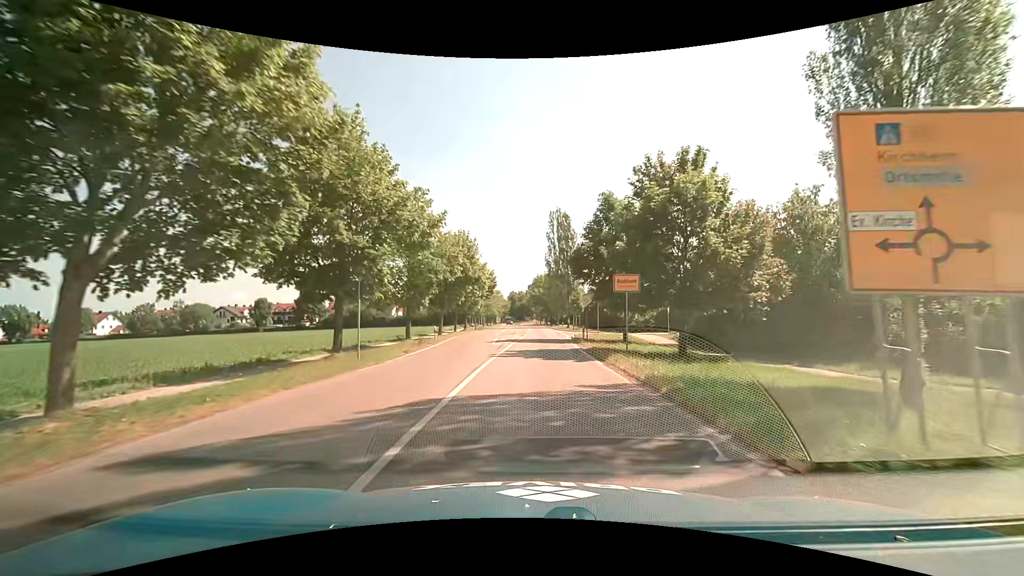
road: tertiary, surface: asphalt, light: Day
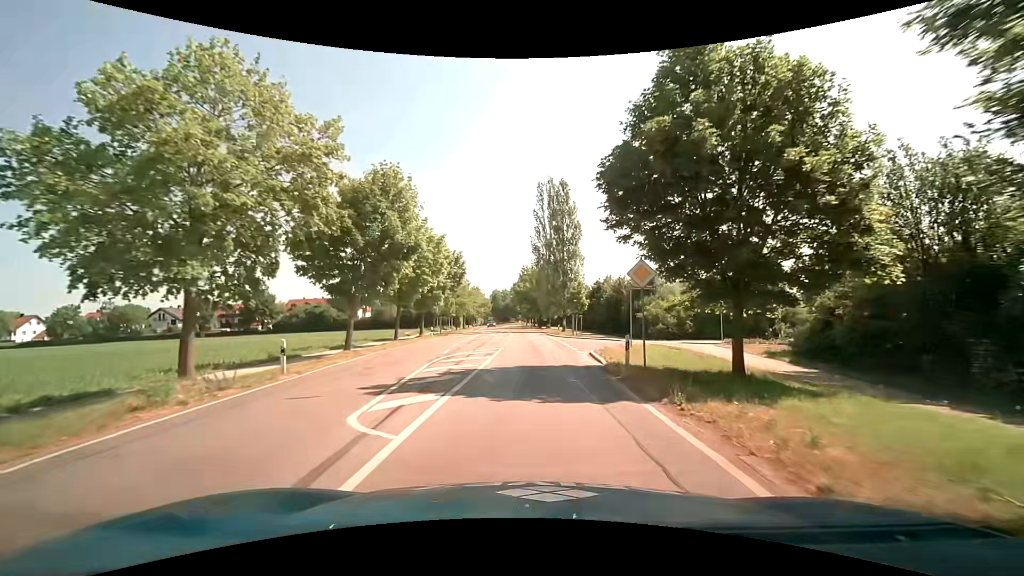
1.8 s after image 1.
(+0.3, +19.9) m; +2°
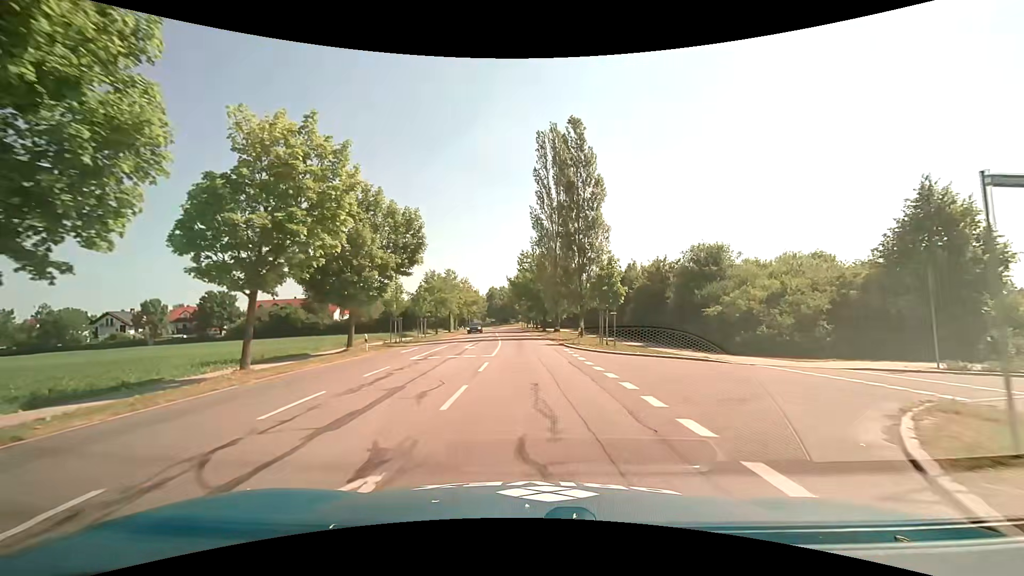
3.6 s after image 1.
(-0.2, +19.6) m; -1°
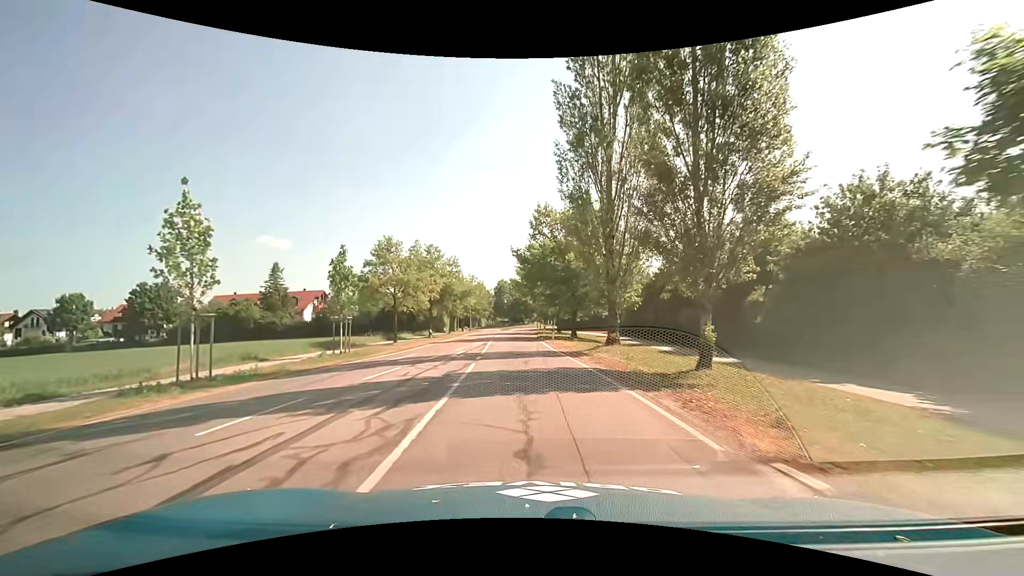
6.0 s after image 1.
(-0.3, +27.1) m; -2°
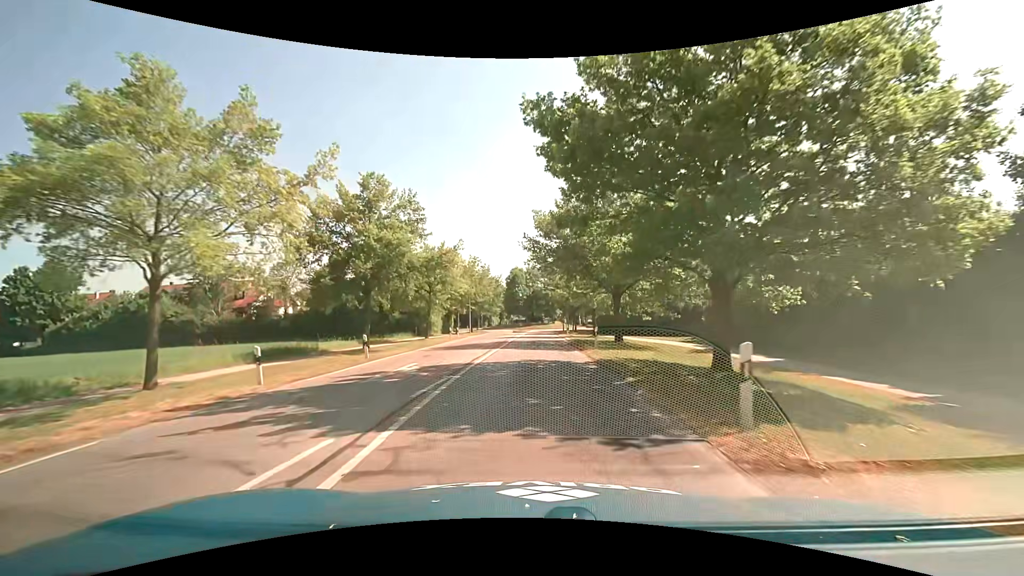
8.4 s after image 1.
(-0.8, +28.1) m; -2°
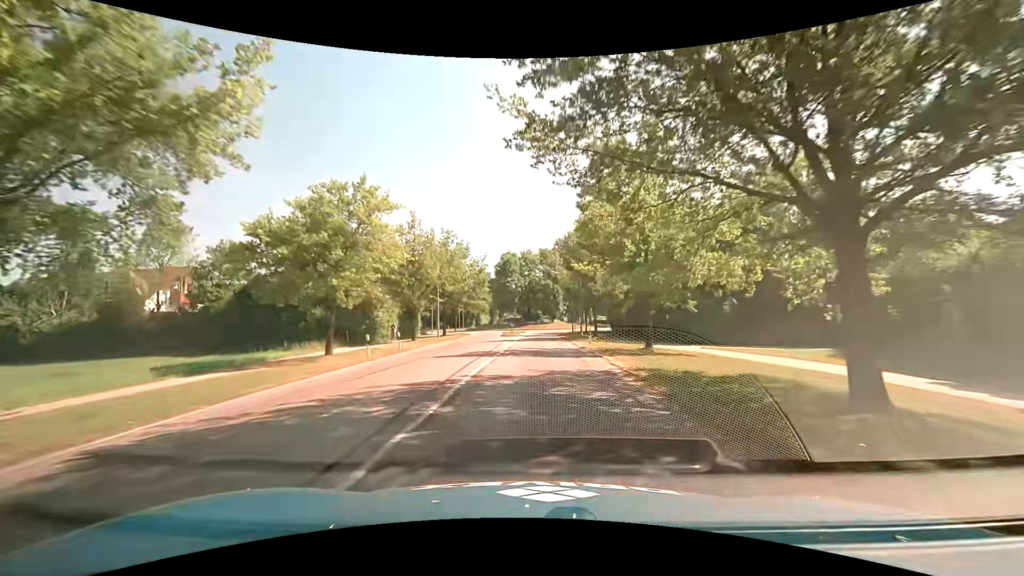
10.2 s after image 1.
(0.0, +21.5) m; 0°
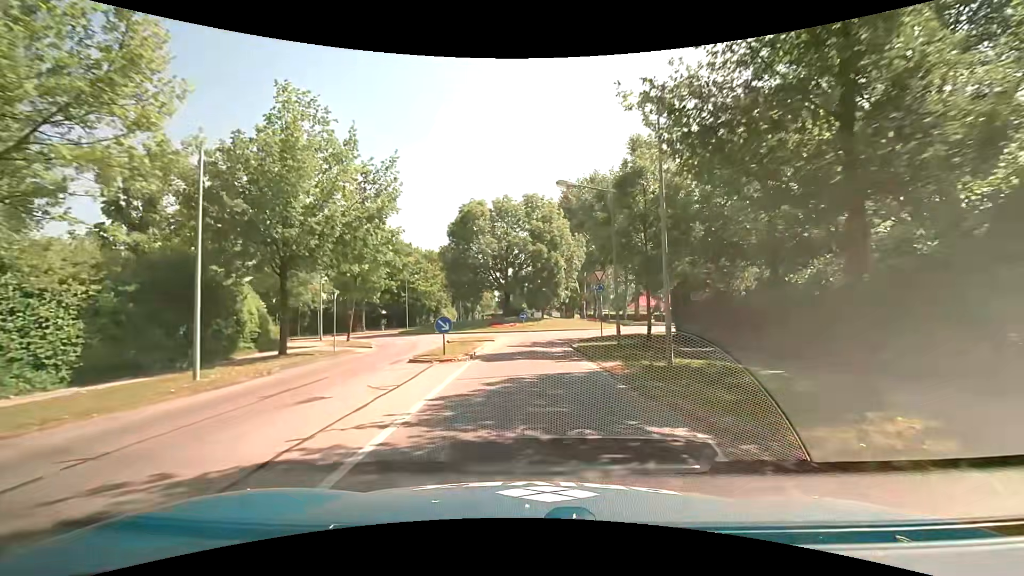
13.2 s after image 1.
(+0.7, +32.8) m; +2°
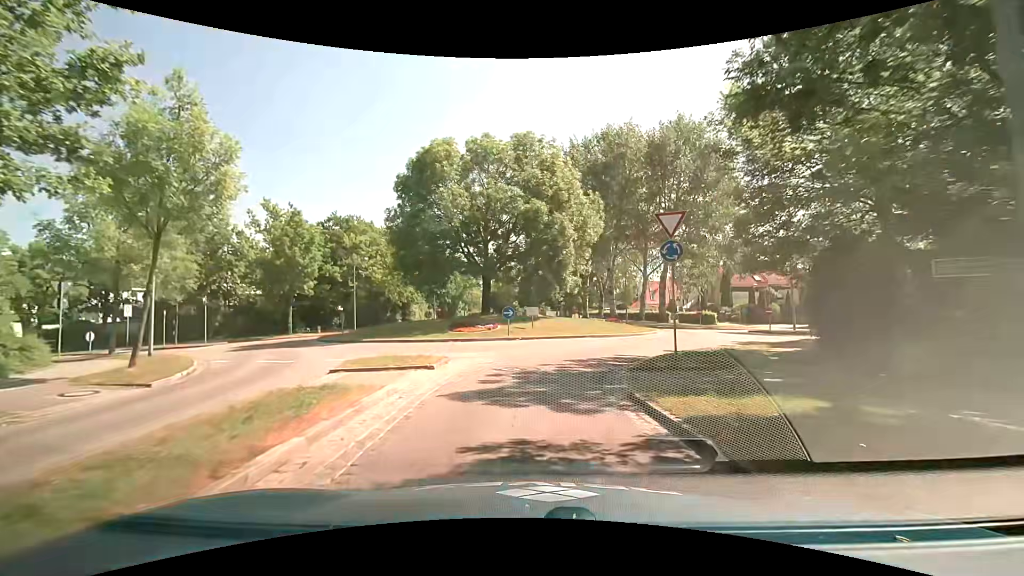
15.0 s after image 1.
(+0.1, +15.5) m; 0°
(0, +10) (+3, +19) (+10, +27) (+12, +36) (+8, +45) (+1, +52) (-2, +61) (-2, +71) (-3, +81) (-3, +91) m
